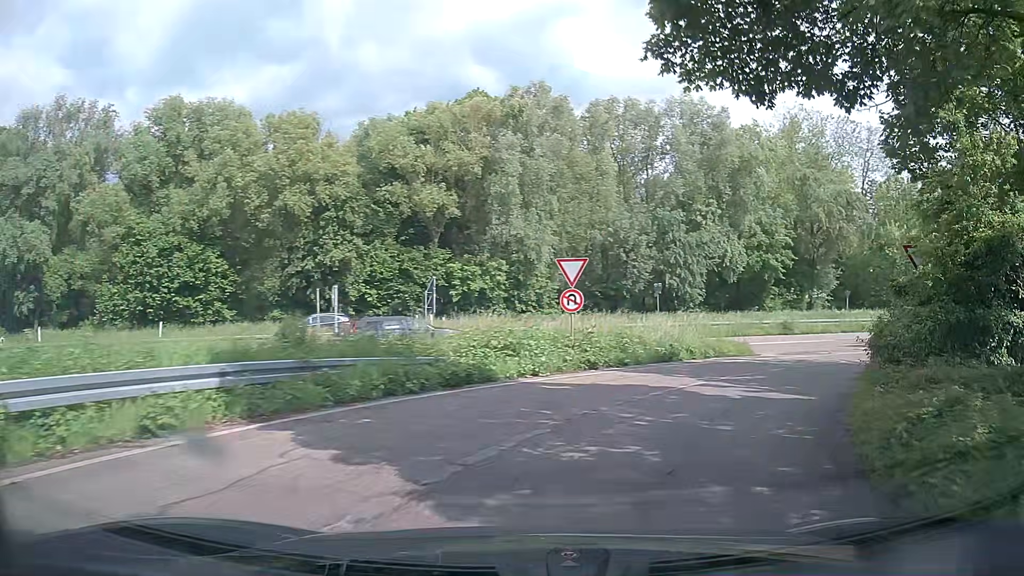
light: Day
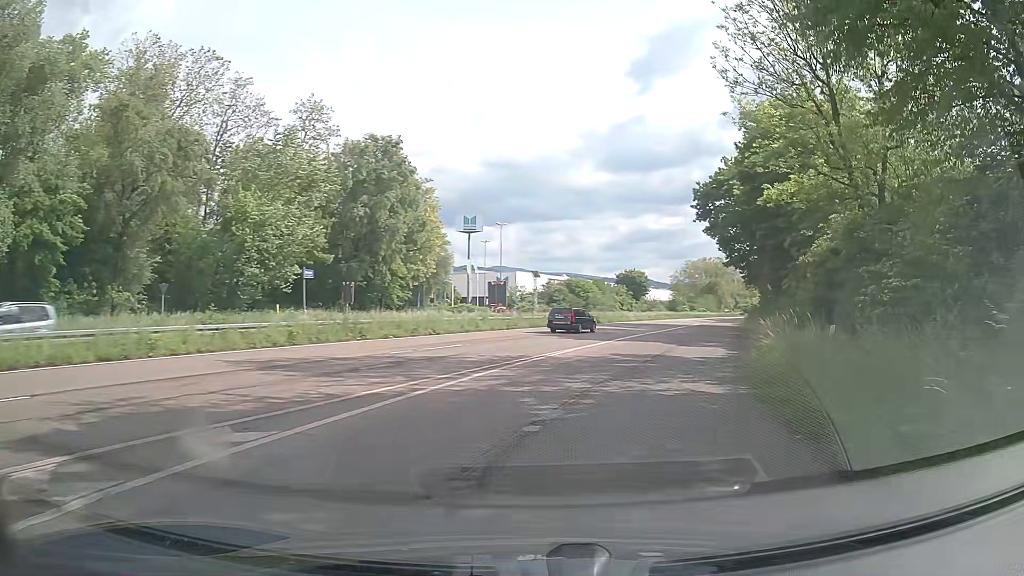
(+11.5, +20.2) m; +56°
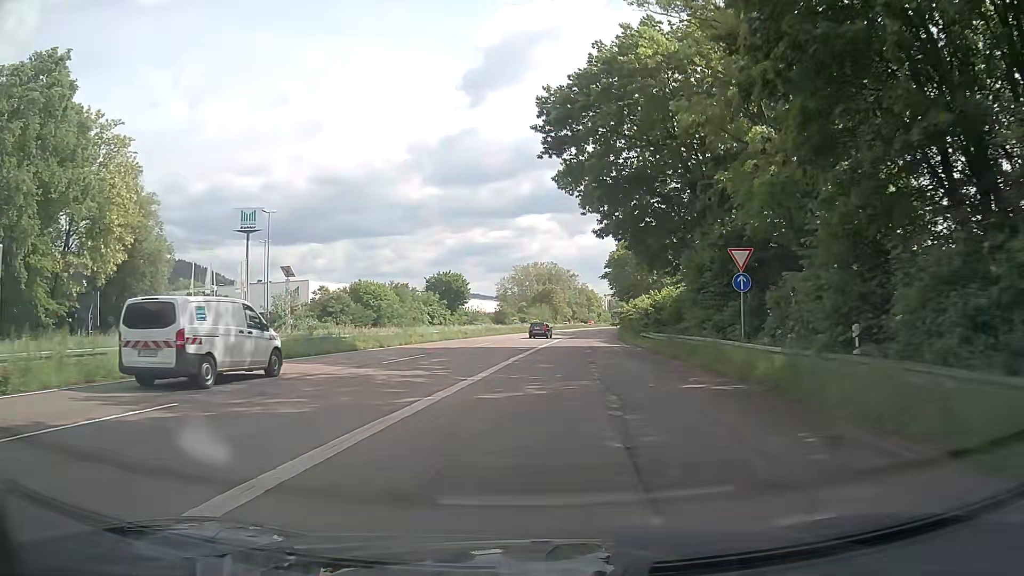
(+6.3, +31.7) m; +15°
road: trunk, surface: asphalt
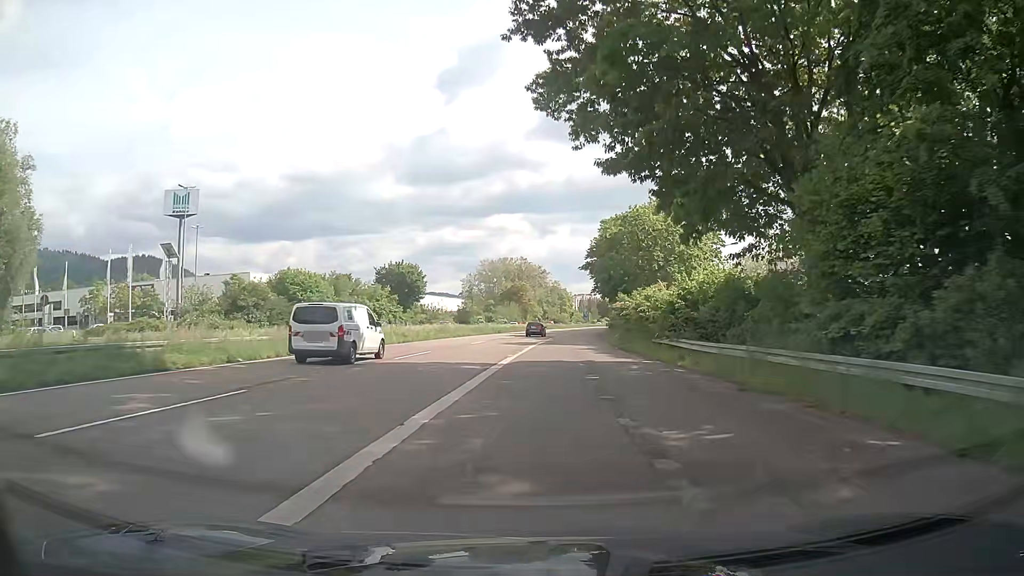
(+0.3, +16.1) m; +2°
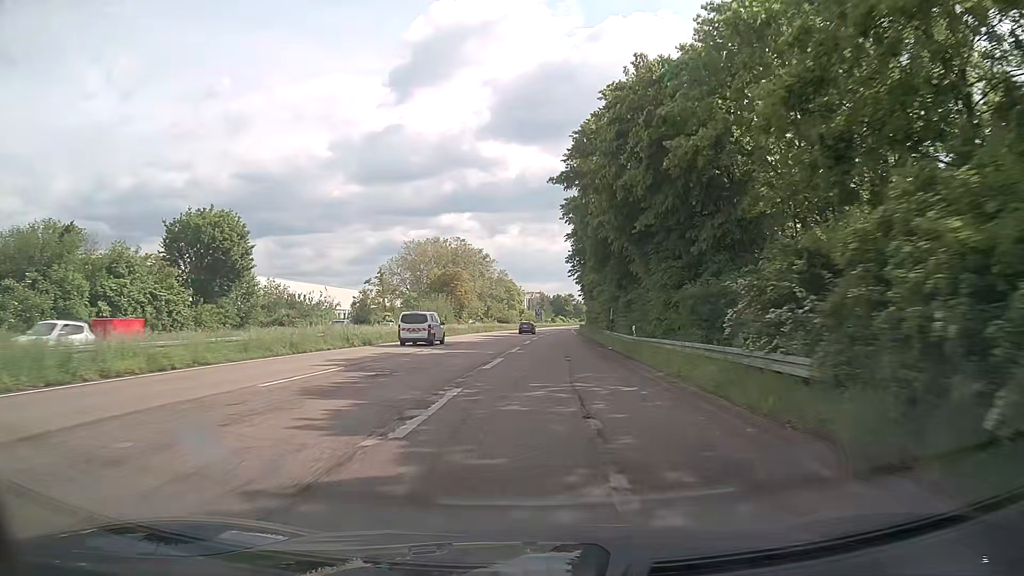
(+2.6, +47.1) m; +5°
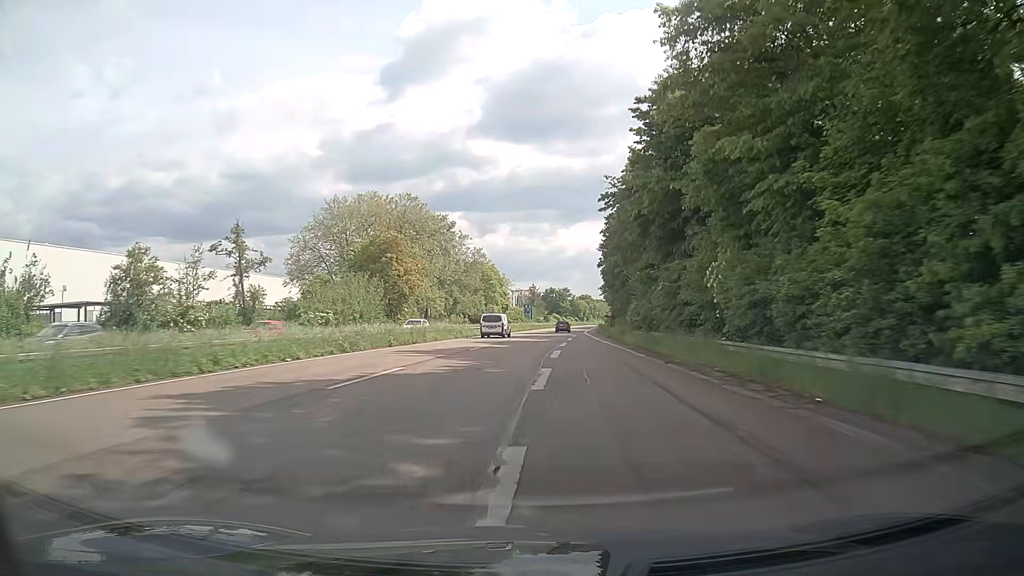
(+0.5, +54.8) m; +1°
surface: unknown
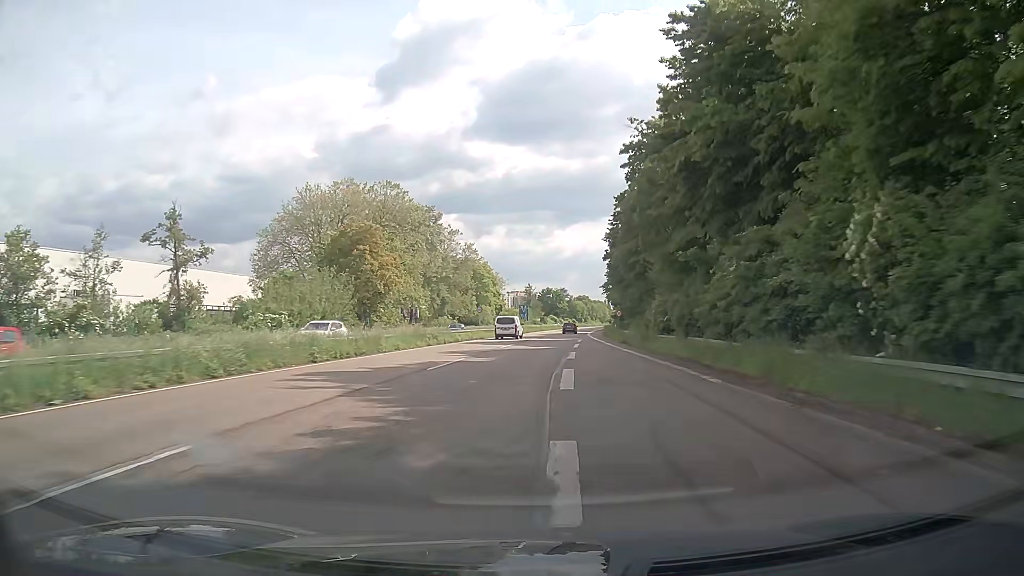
(0.0, +11.6) m; 0°
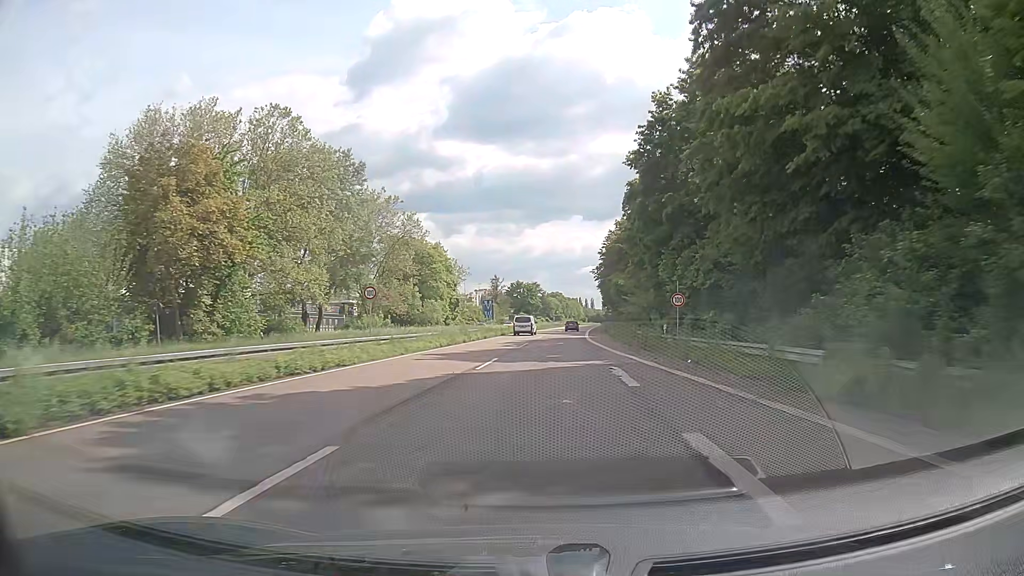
(+0.7, +35.8) m; +3°
(0, +10) (0, +20) (+1, +30) (+1, +40) (+2, +50) (+3, +60) (+4, +70) (+5, +80) (+6, +90) (+7, +100) m
